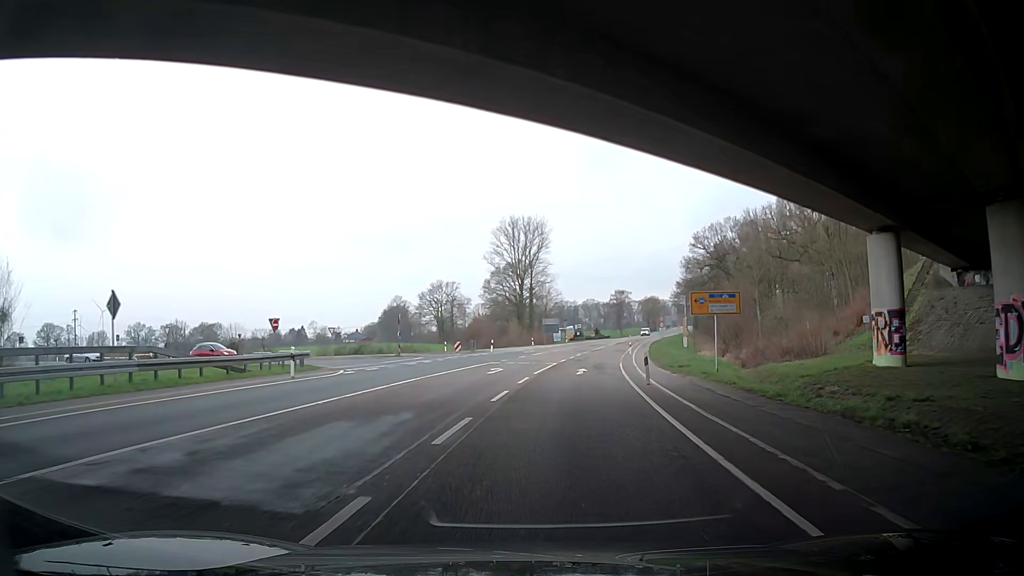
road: secondary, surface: asphalt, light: Day
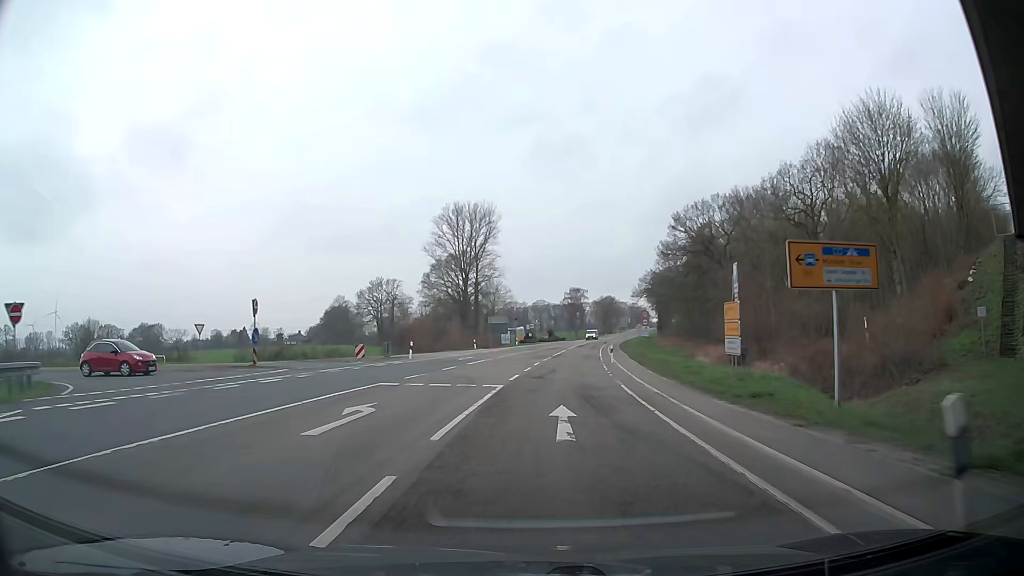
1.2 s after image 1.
(+0.2, +18.0) m; +1°
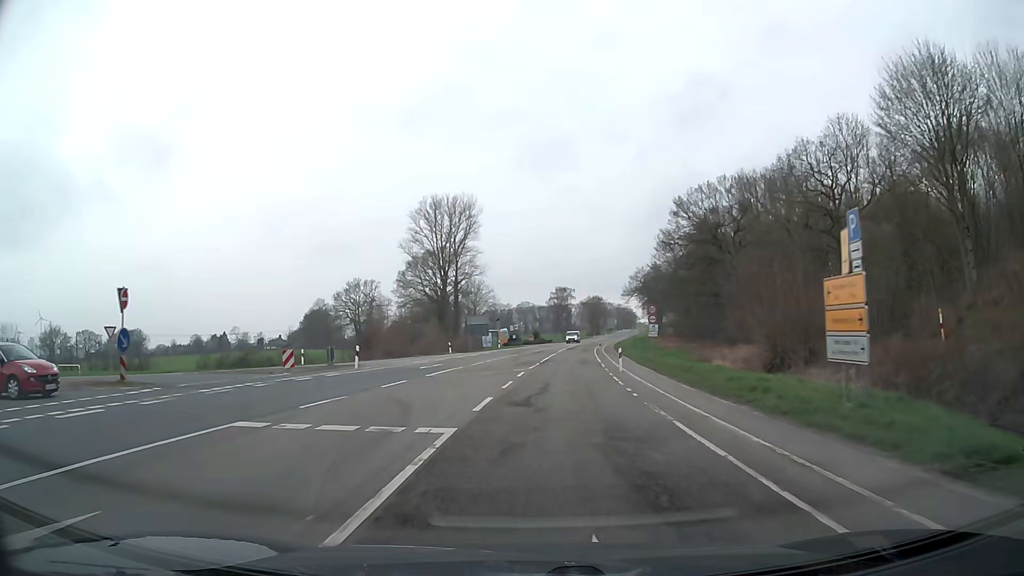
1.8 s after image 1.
(+0.2, +9.6) m; +2°
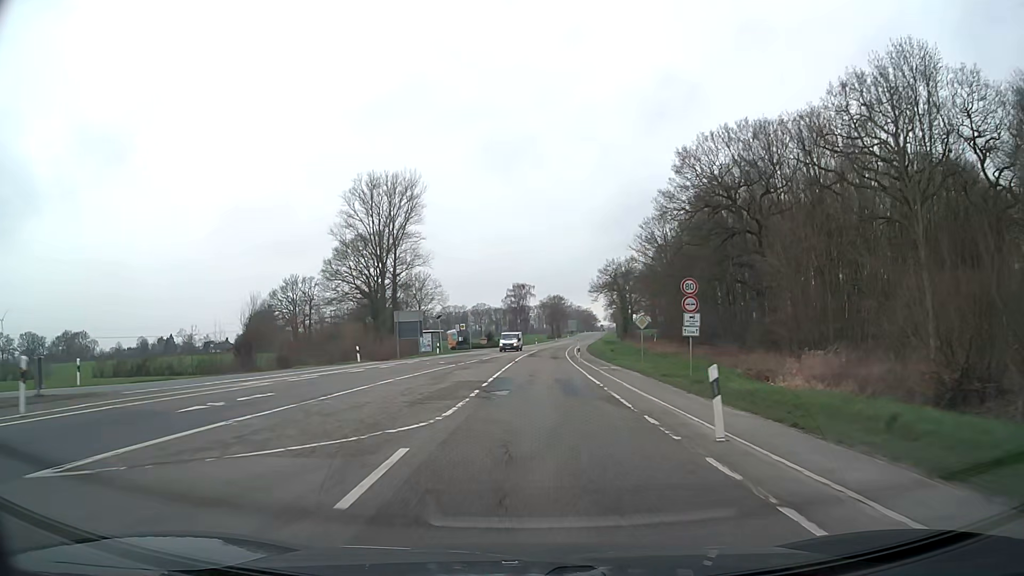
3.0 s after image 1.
(+0.7, +20.2) m; +4°
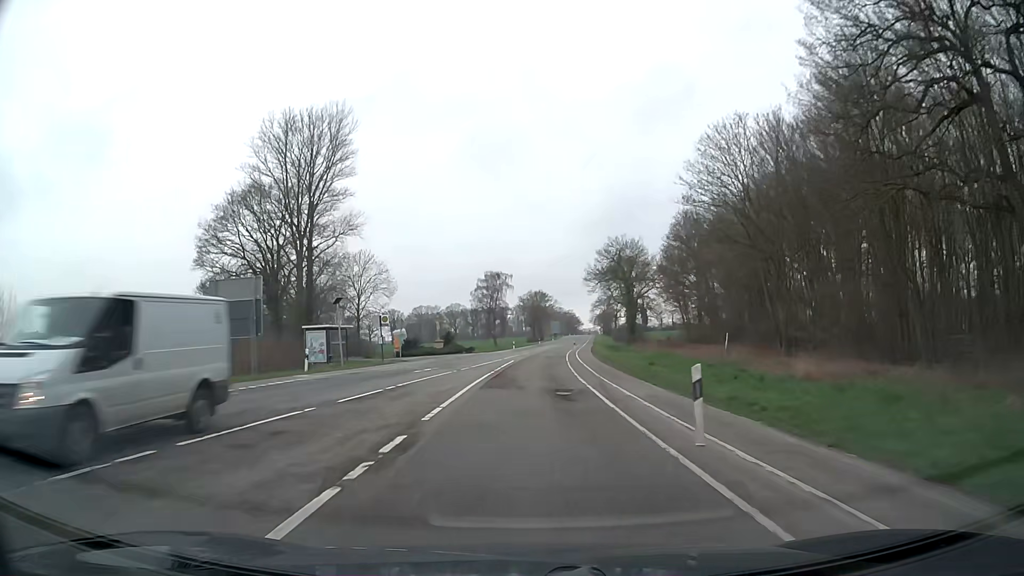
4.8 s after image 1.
(+0.6, +32.6) m; +2°
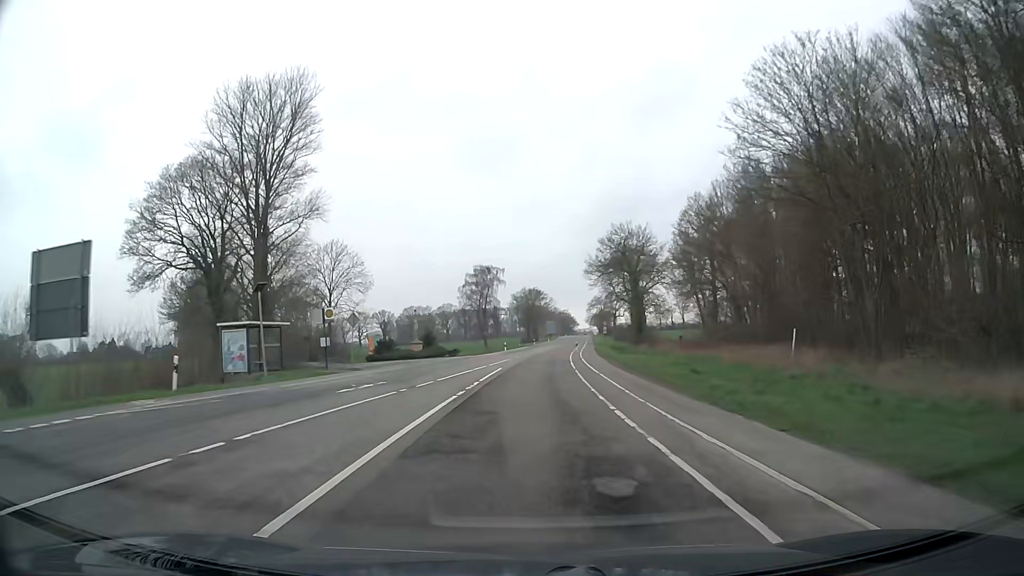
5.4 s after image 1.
(+0.1, +11.4) m; +1°
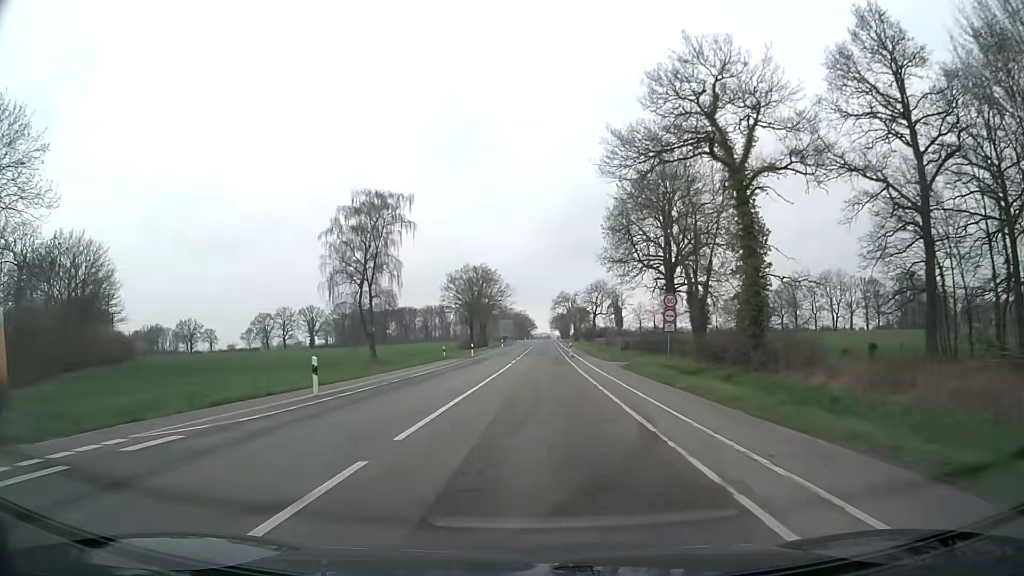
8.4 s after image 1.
(+1.8, +57.0) m; +4°
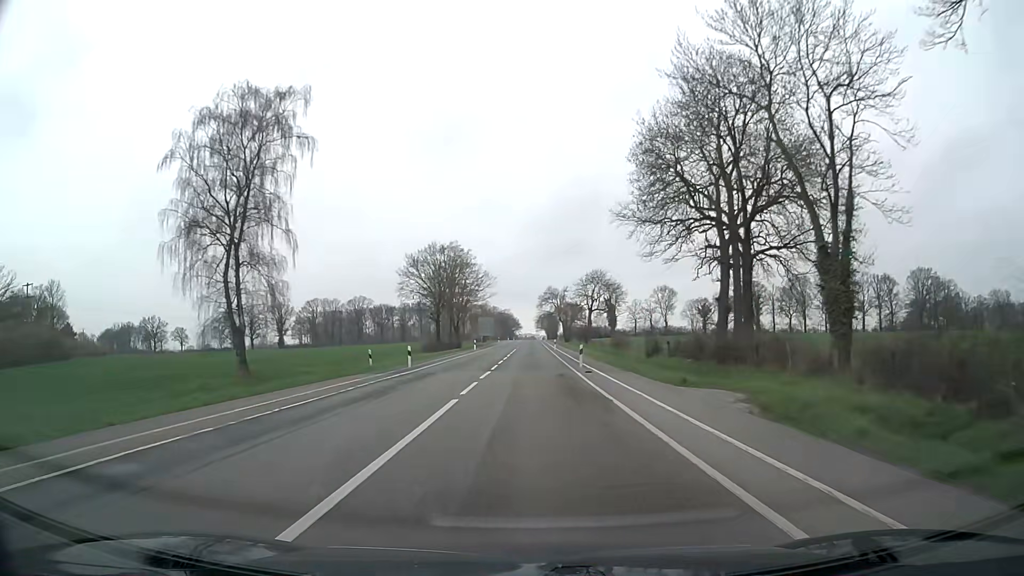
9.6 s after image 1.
(+0.3, +23.5) m; +1°
(0, +10) (0, +20) (0, +30) (0, +40) (0, +50) (0, +60) (+1, +70) (+1, +80) (+1, +90) (+1, +100) m
